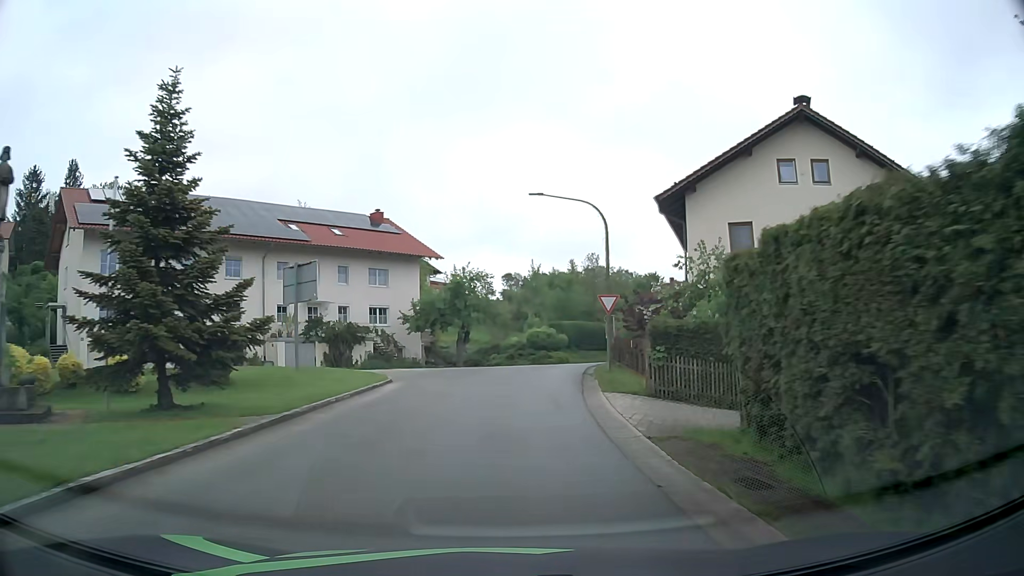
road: tertiary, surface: asphalt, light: Day
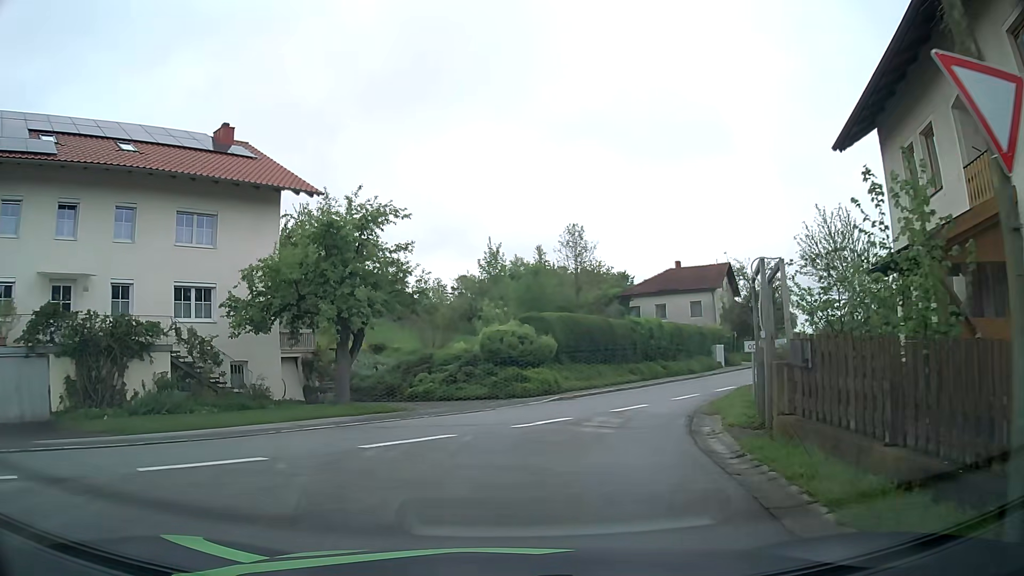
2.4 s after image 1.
(+0.6, +22.1) m; +3°
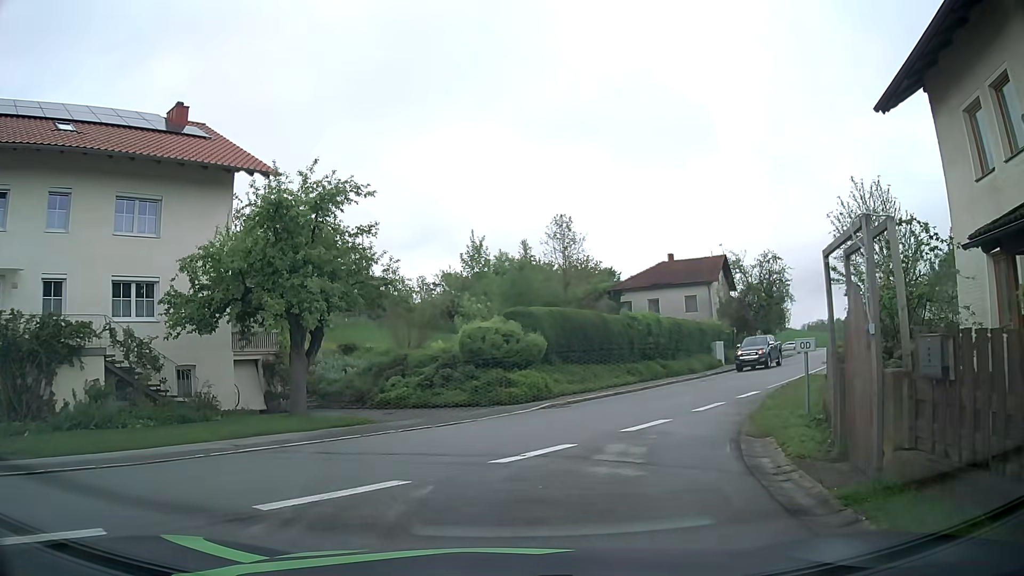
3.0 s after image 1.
(+0.1, +2.9) m; +1°
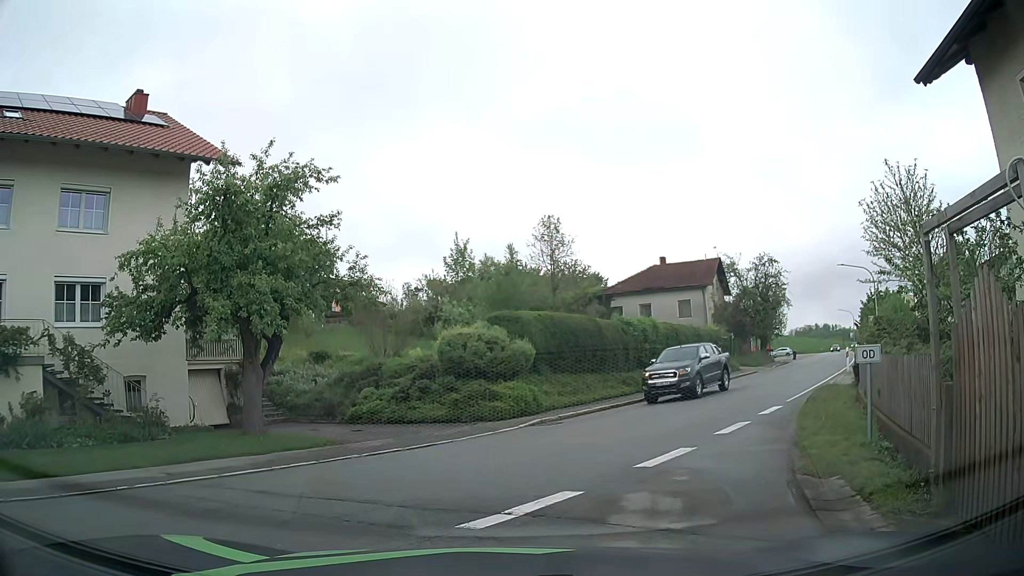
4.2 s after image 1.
(+0.1, +2.0) m; +2°
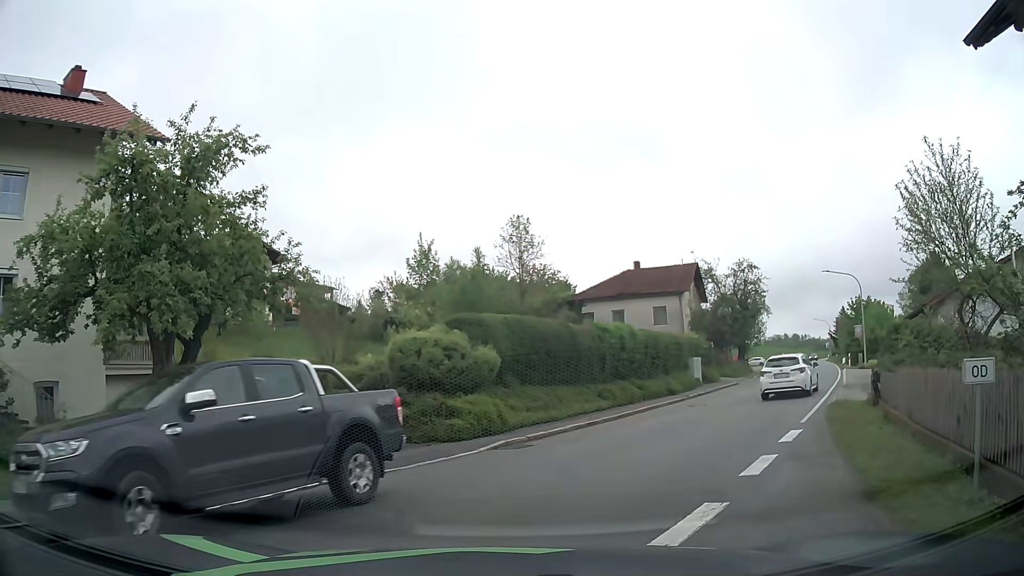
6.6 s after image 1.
(0.0, +3.2) m; +1°
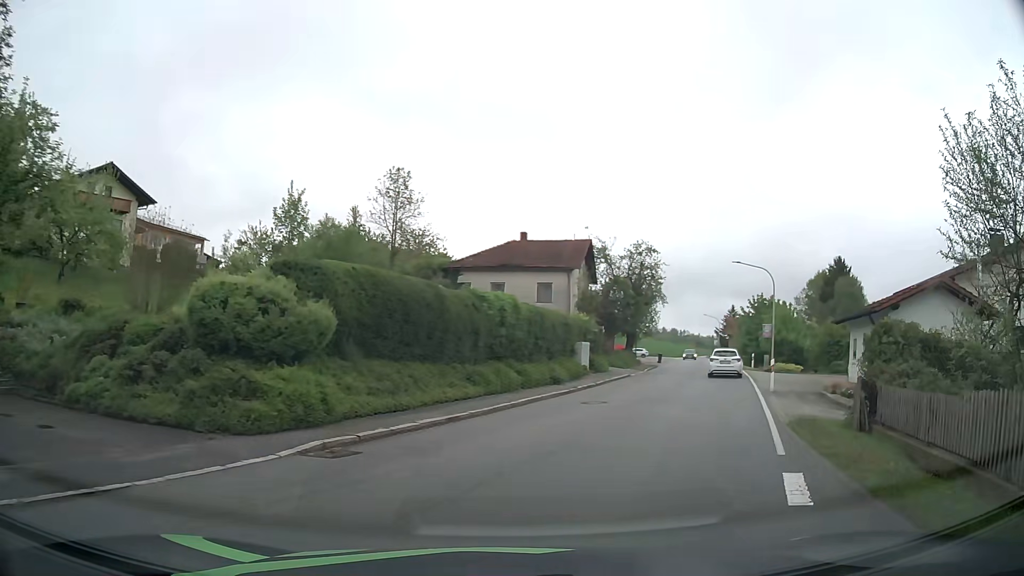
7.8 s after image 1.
(+0.4, +5.4) m; +10°
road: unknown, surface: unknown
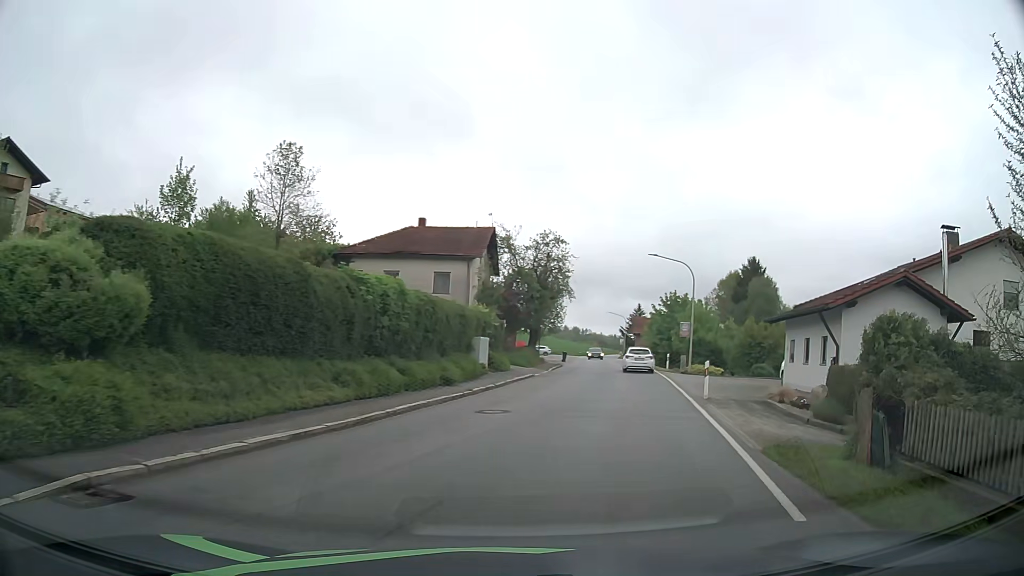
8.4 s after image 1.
(+0.4, +3.9) m; +9°
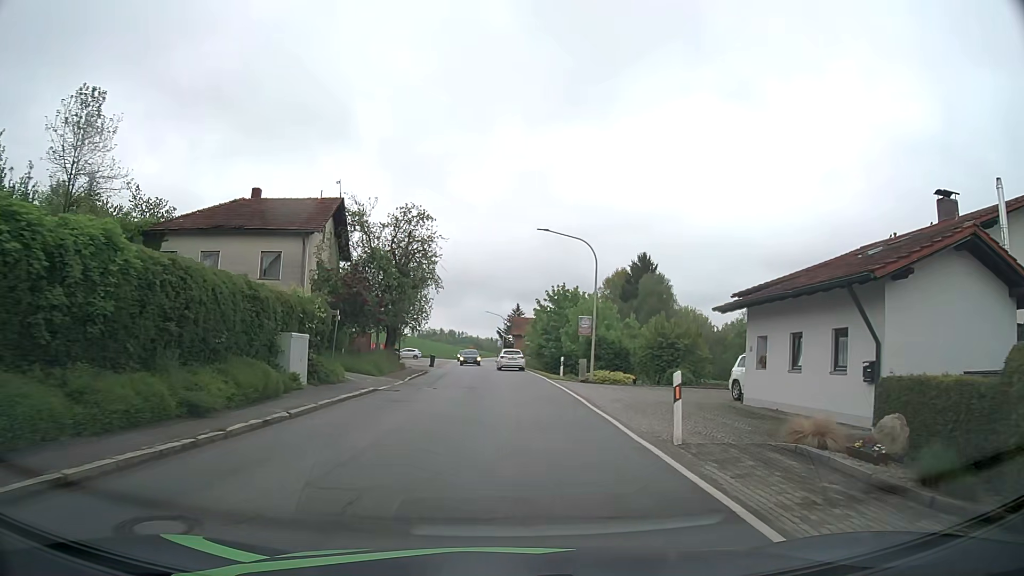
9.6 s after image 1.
(+1.3, +10.1) m; +11°
